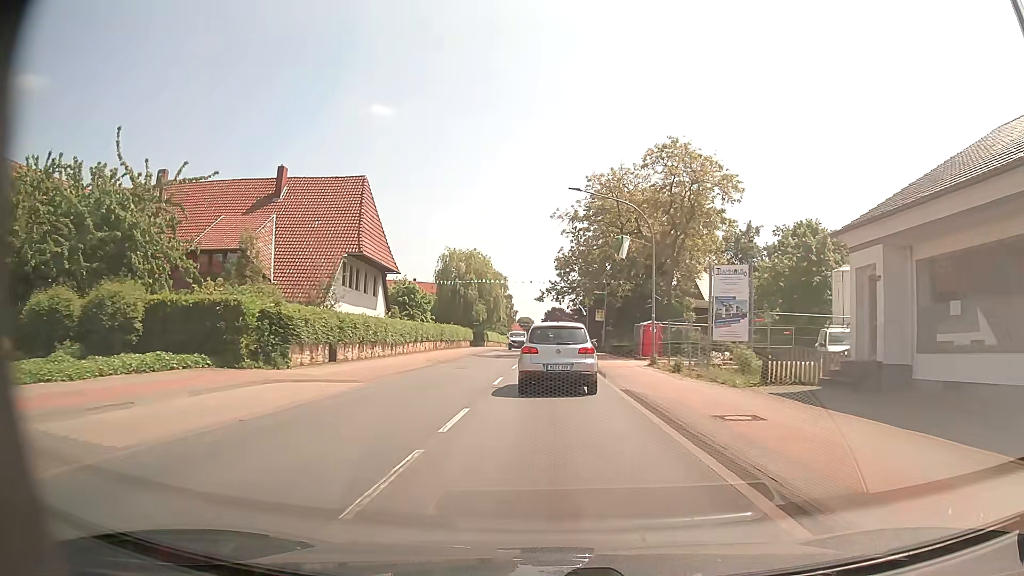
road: primary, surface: asphalt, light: Day
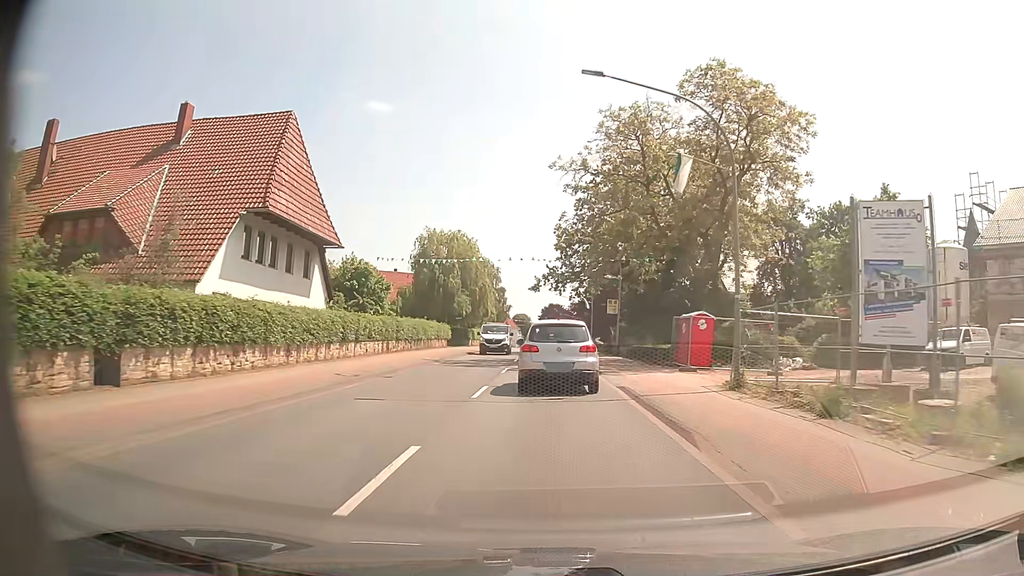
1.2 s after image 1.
(+0.1, +13.7) m; +1°
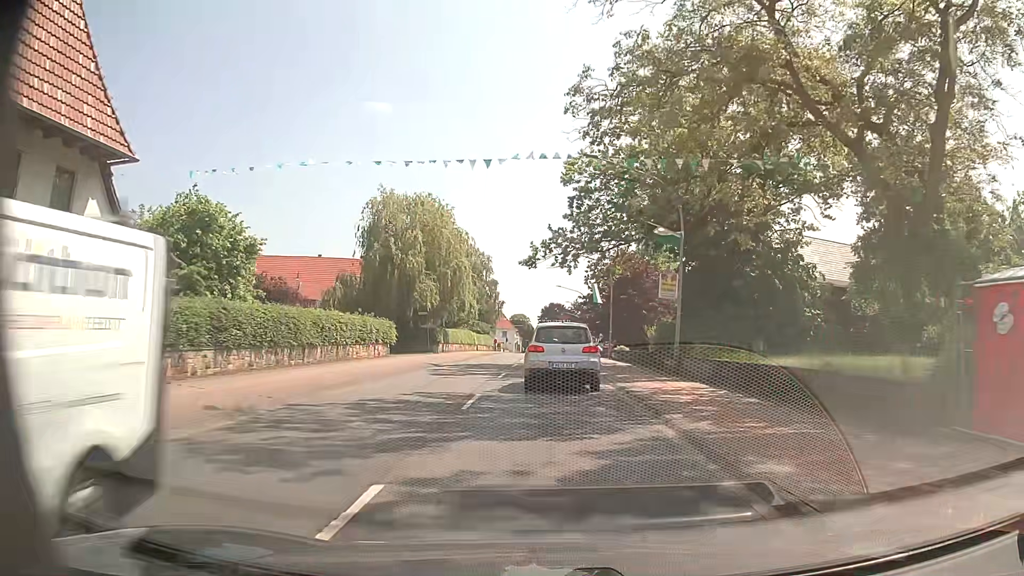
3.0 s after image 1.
(0.0, +20.3) m; 0°
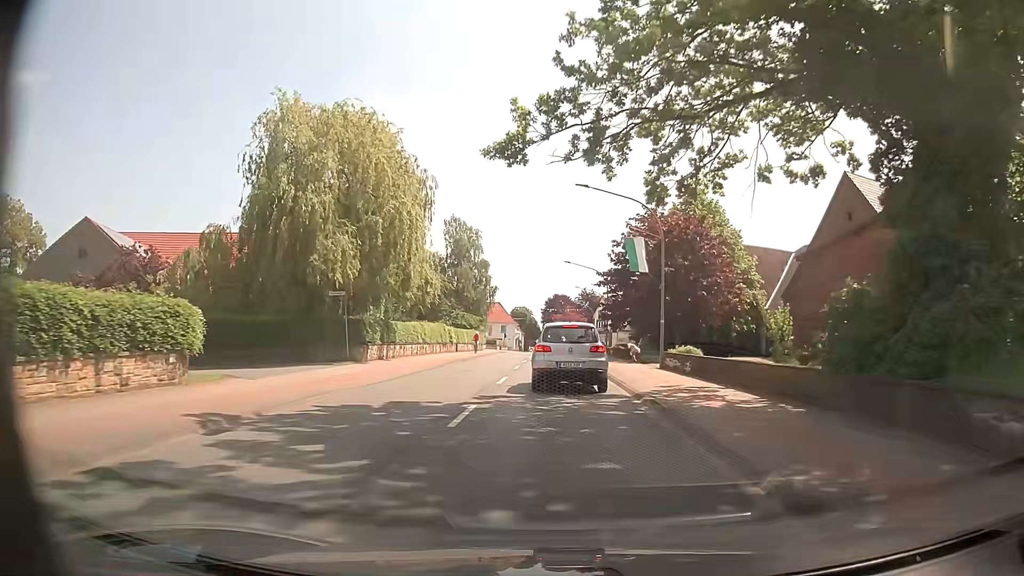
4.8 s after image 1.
(-0.2, +20.9) m; 0°
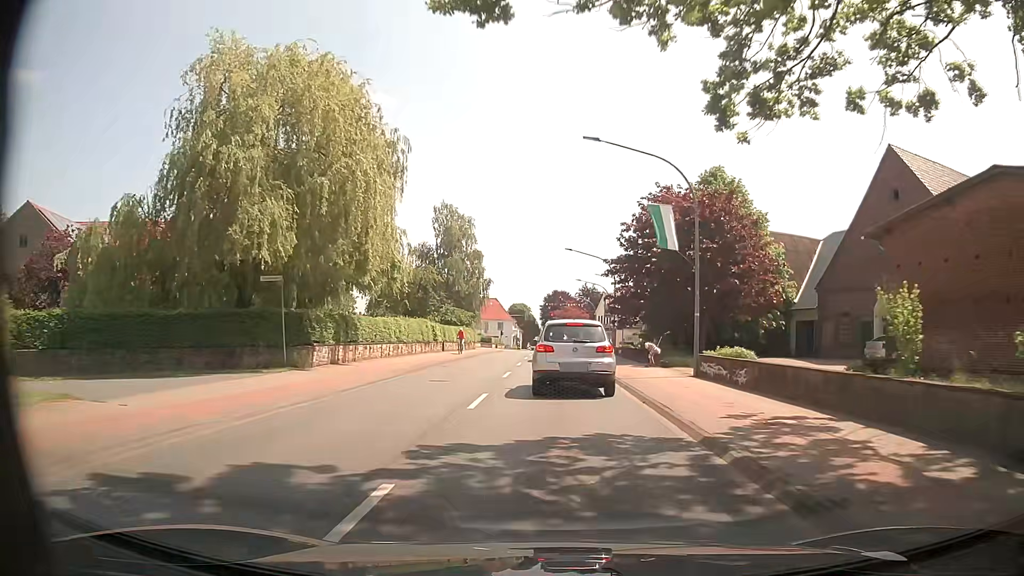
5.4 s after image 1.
(-0.1, +6.8) m; -1°
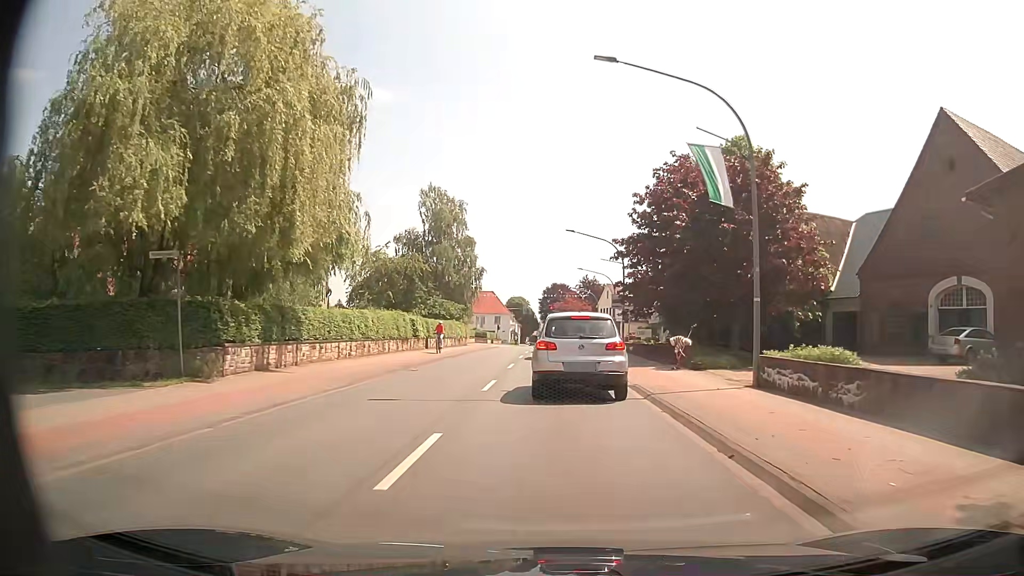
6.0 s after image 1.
(+0.1, +6.3) m; 0°
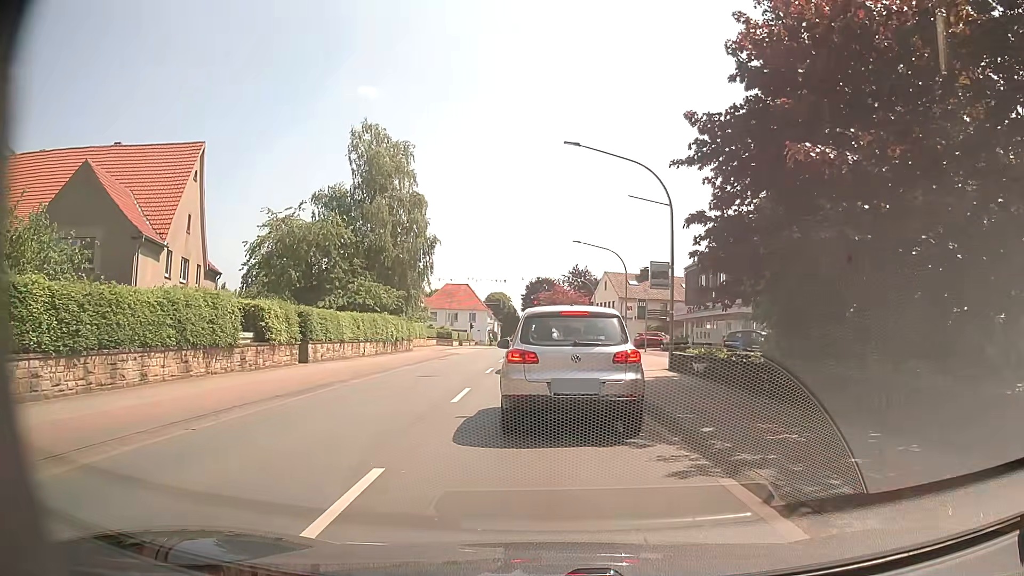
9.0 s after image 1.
(+0.4, +19.7) m; +3°
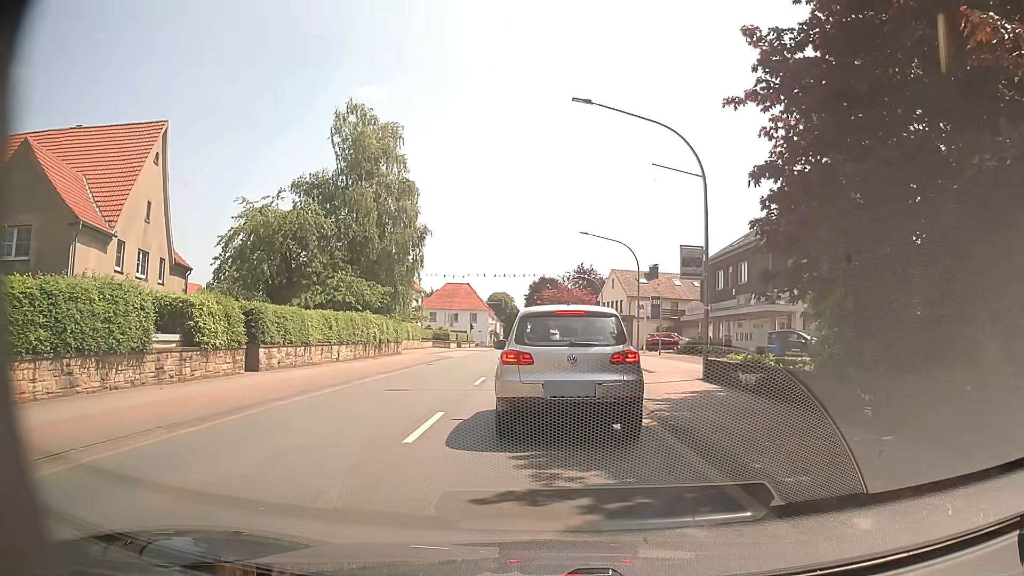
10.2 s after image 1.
(-0.1, +4.5) m; -2°
(0, +10) (0, +20) (0, +30) (-1, +40) (-1, +50) (-1, +60) (-1, +70) (-1, +80) (-1, +90) (-1, +100) m
